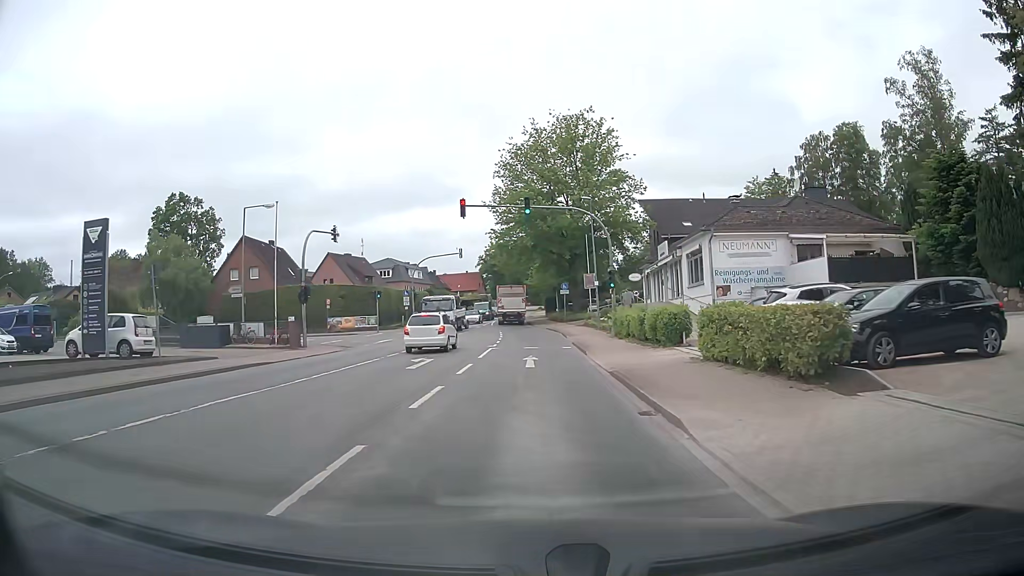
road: tertiary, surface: asphalt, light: Day
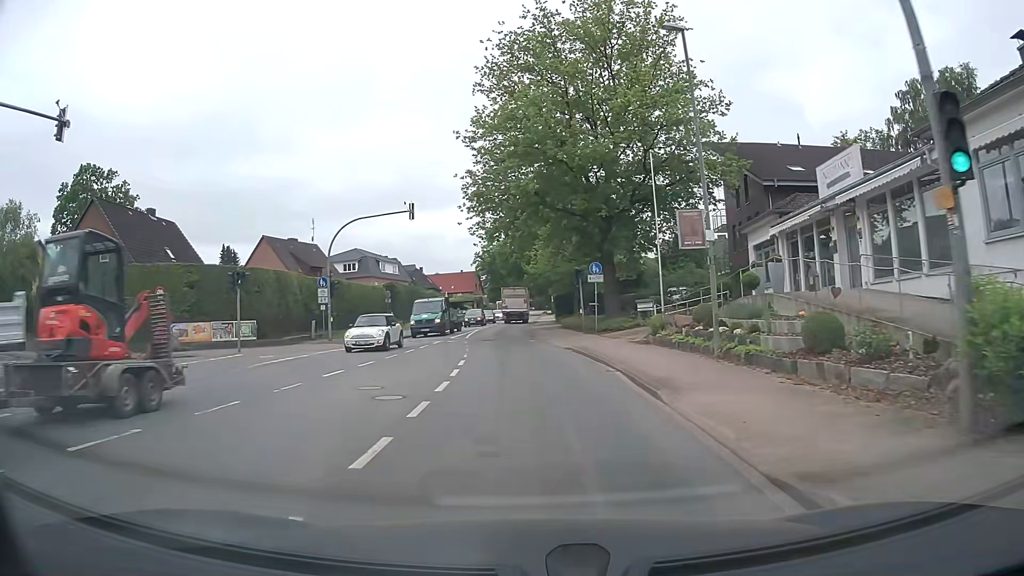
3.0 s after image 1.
(+0.4, +26.7) m; +1°
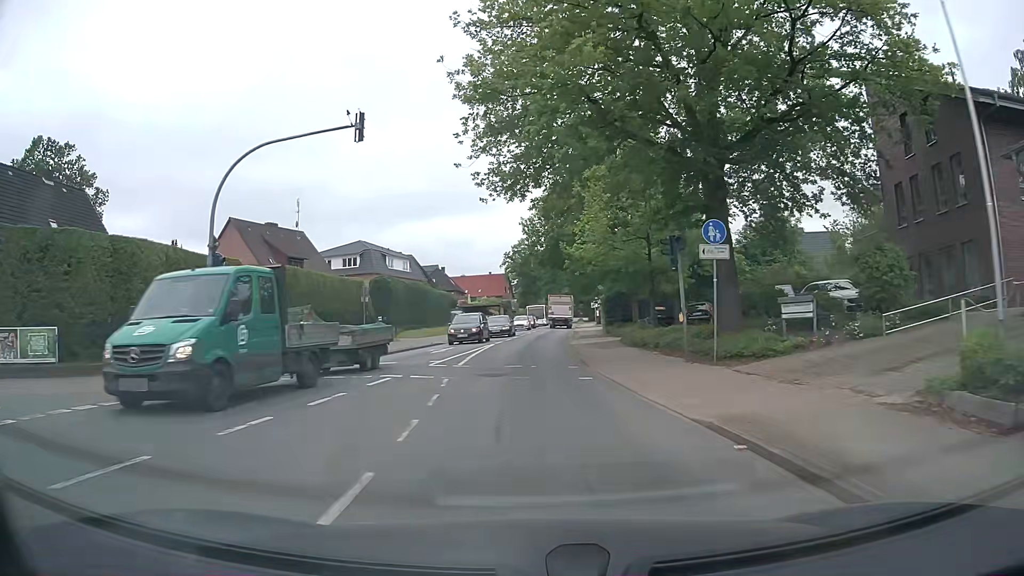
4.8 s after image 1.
(-0.4, +16.9) m; -3°
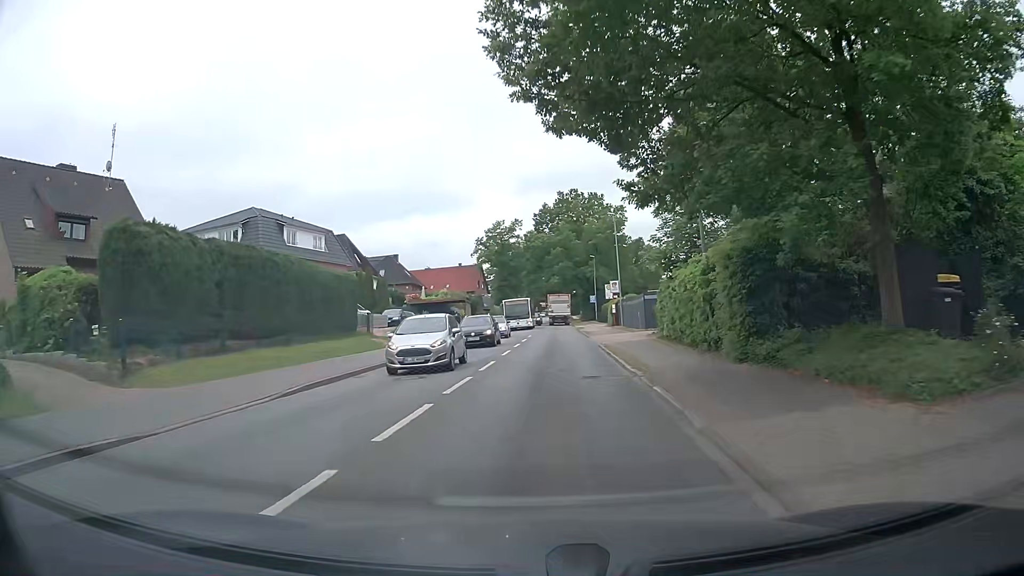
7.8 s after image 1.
(+0.2, +30.4) m; +2°
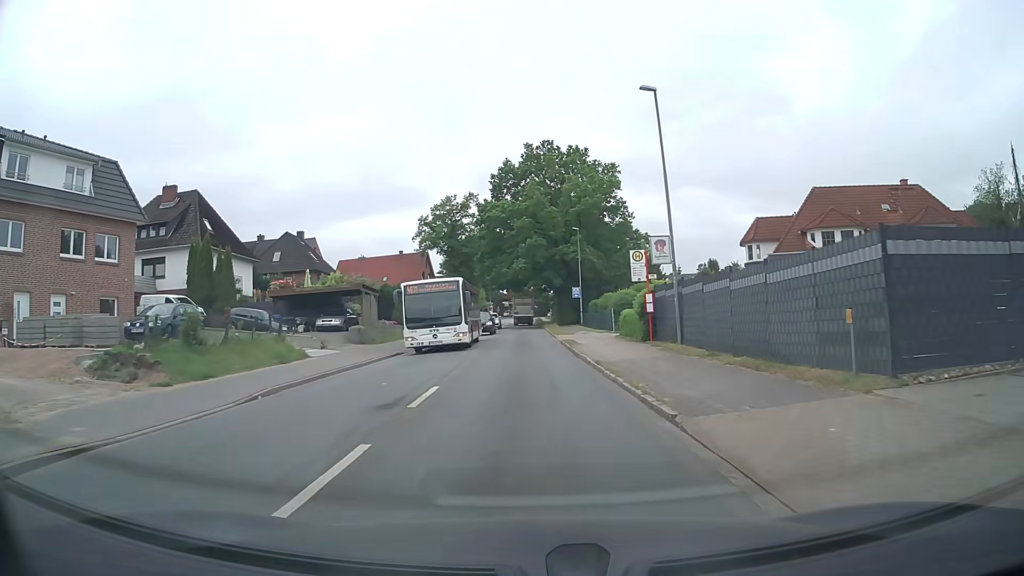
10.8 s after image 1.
(+1.0, +29.9) m; +3°
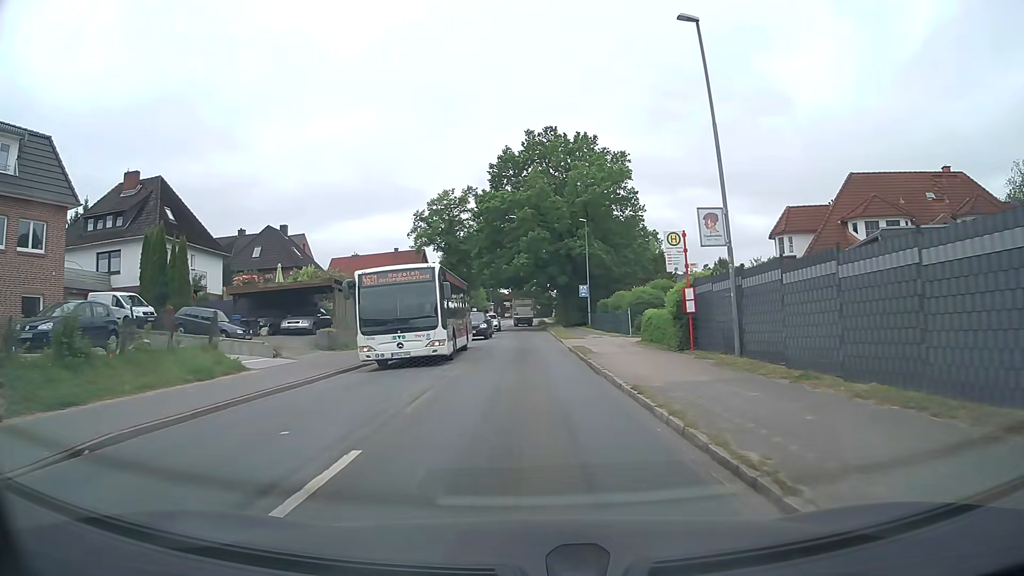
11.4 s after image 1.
(0.0, +6.0) m; 0°
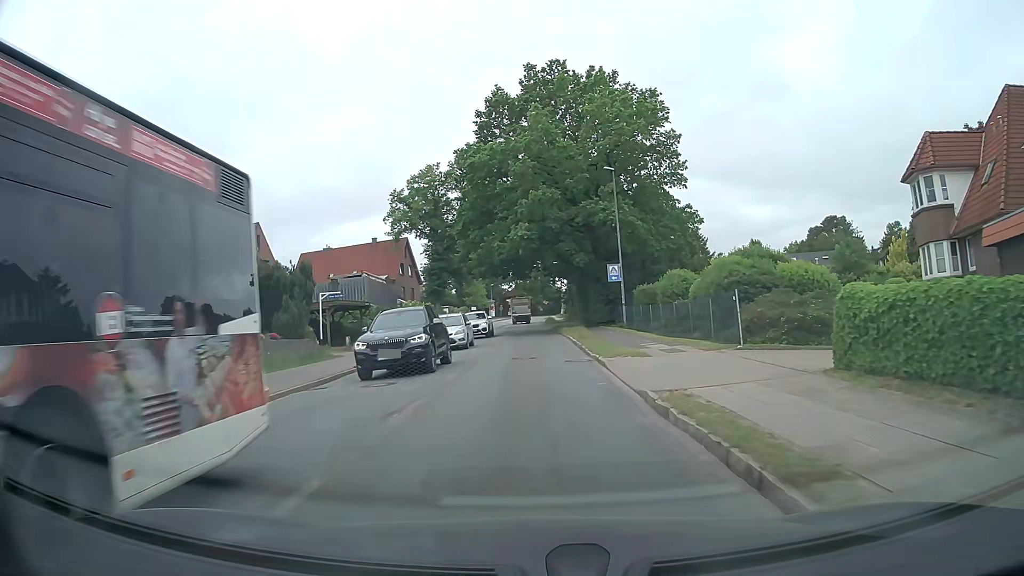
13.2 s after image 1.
(-0.1, +17.9) m; -1°
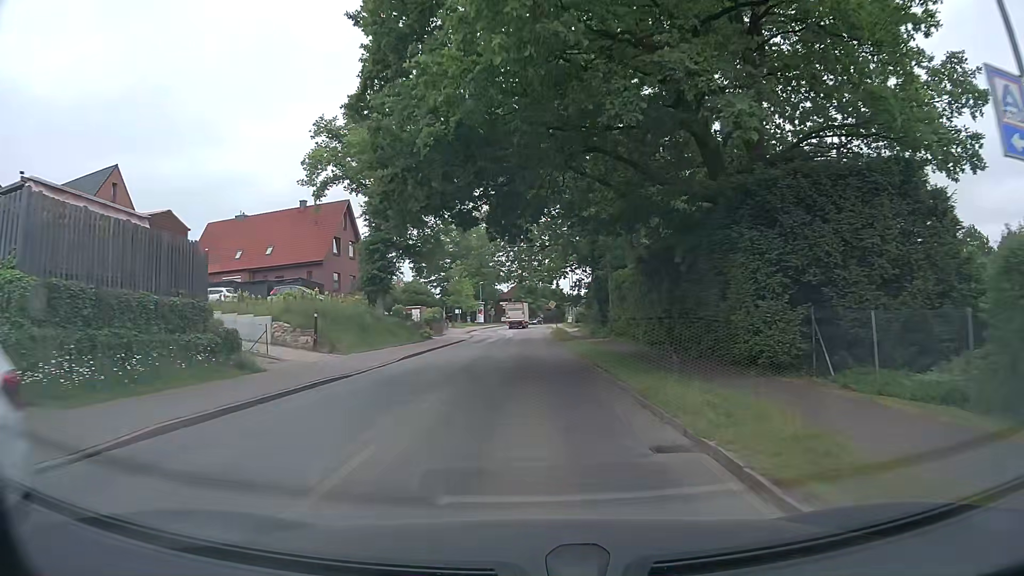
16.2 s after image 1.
(-0.1, +31.5) m; 0°
